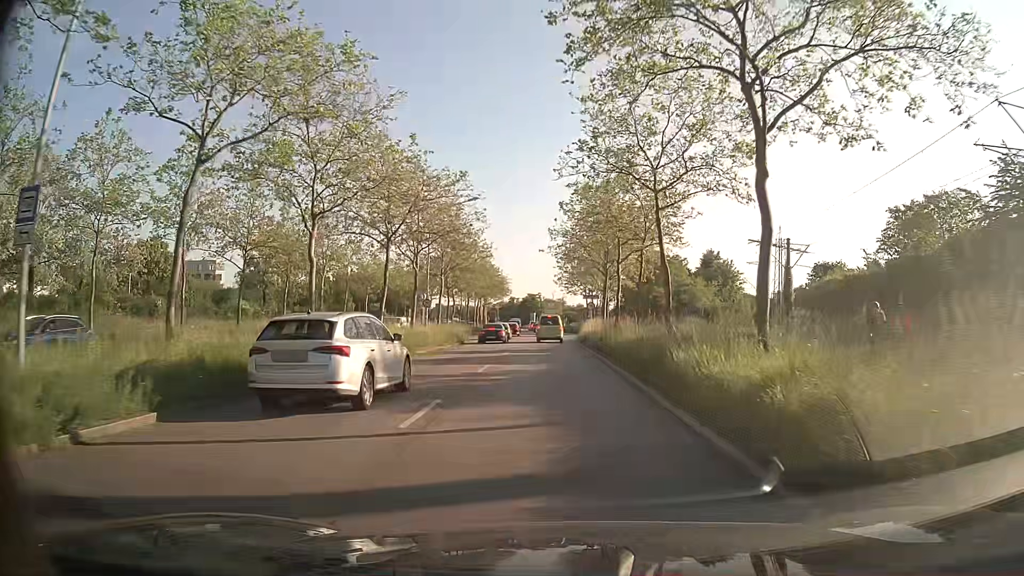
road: primary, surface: asphalt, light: Day
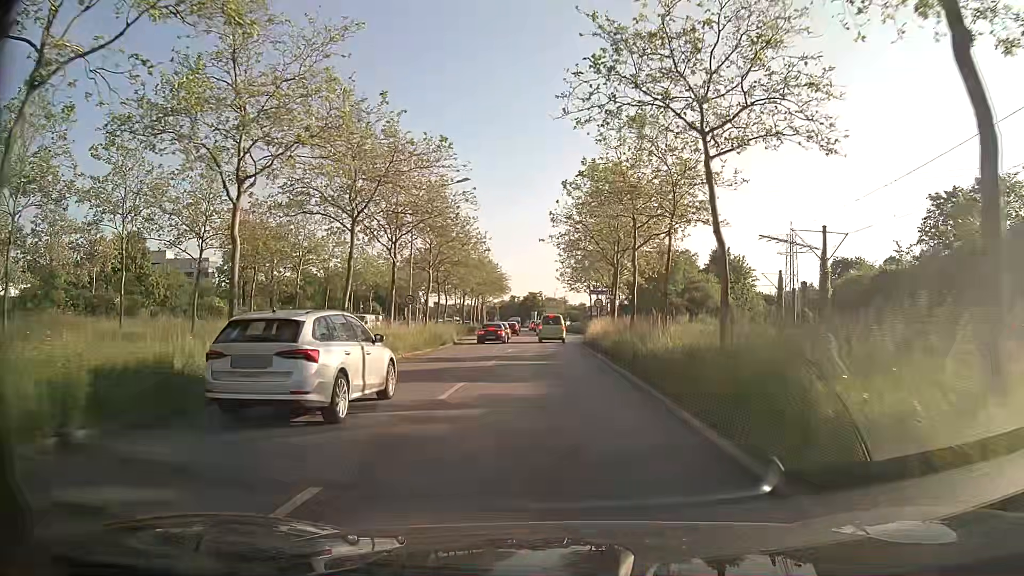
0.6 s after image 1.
(0.0, +6.1) m; 0°
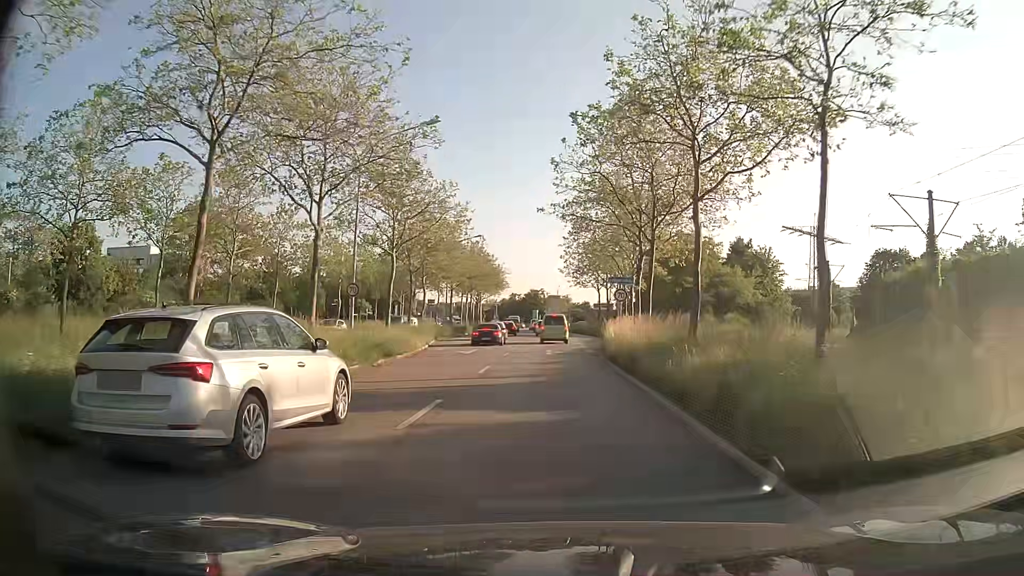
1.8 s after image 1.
(+0.1, +12.1) m; +1°
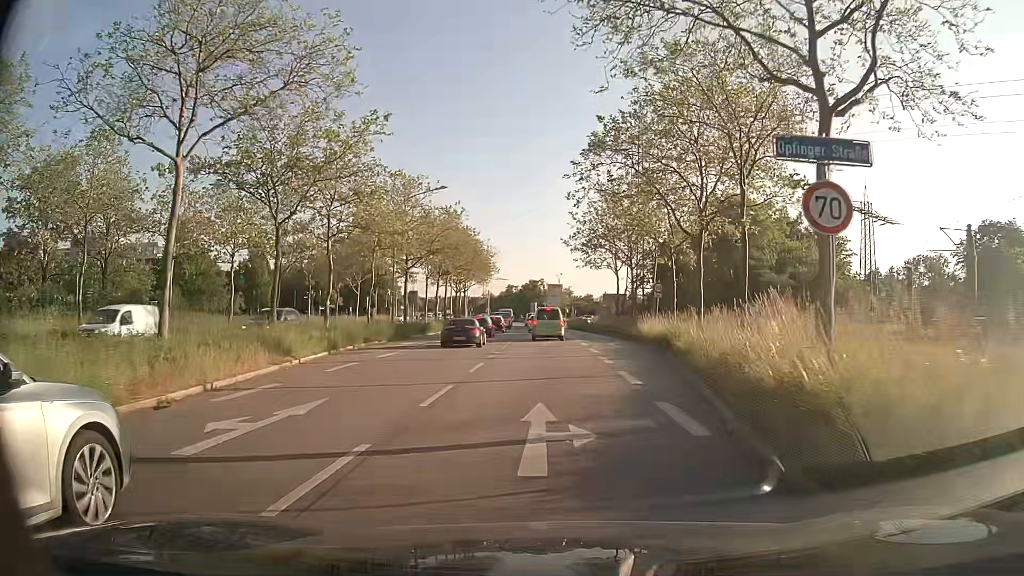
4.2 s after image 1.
(-0.1, +22.3) m; -1°
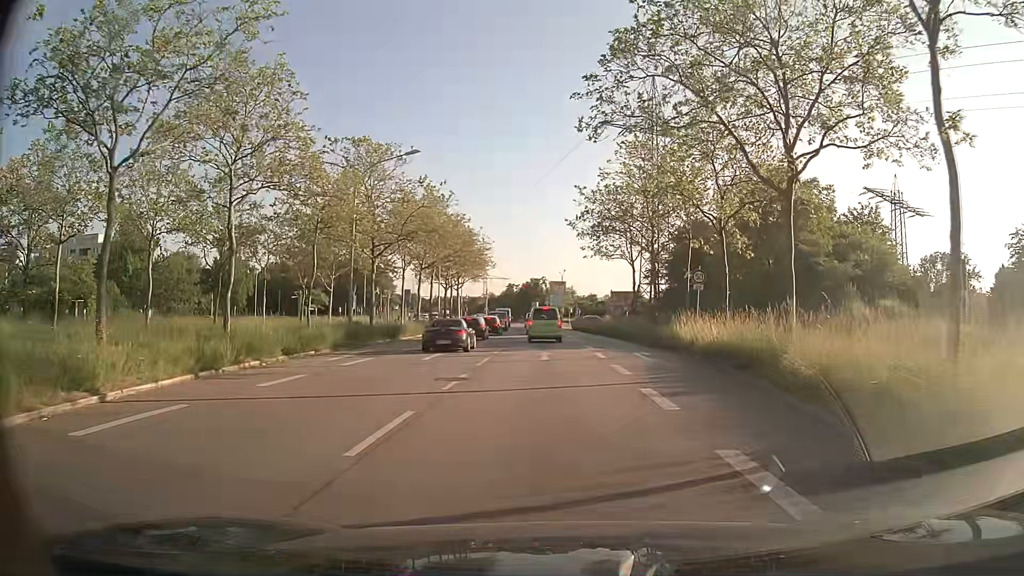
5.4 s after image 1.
(0.0, +9.9) m; 0°
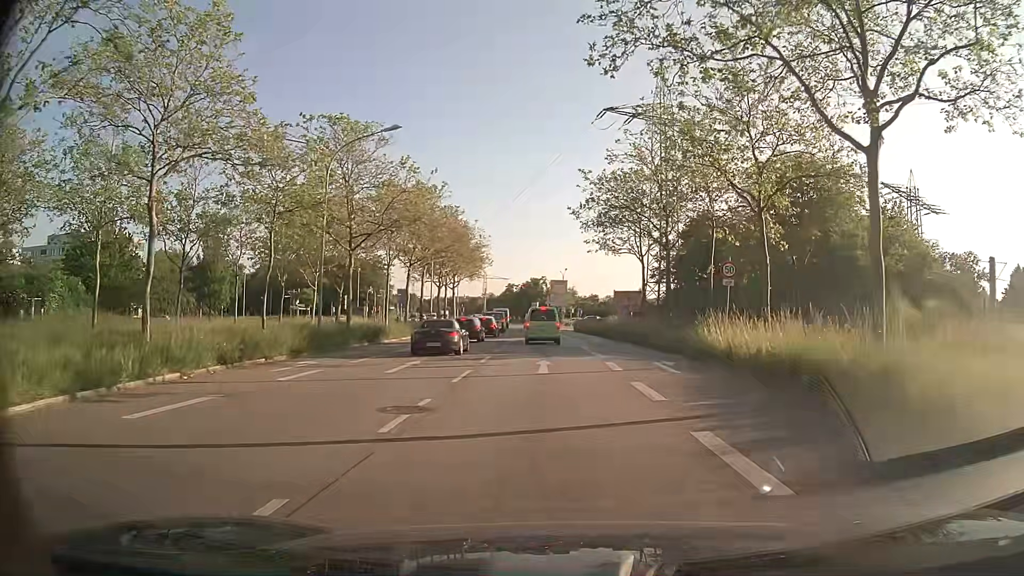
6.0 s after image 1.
(0.0, +4.7) m; 0°
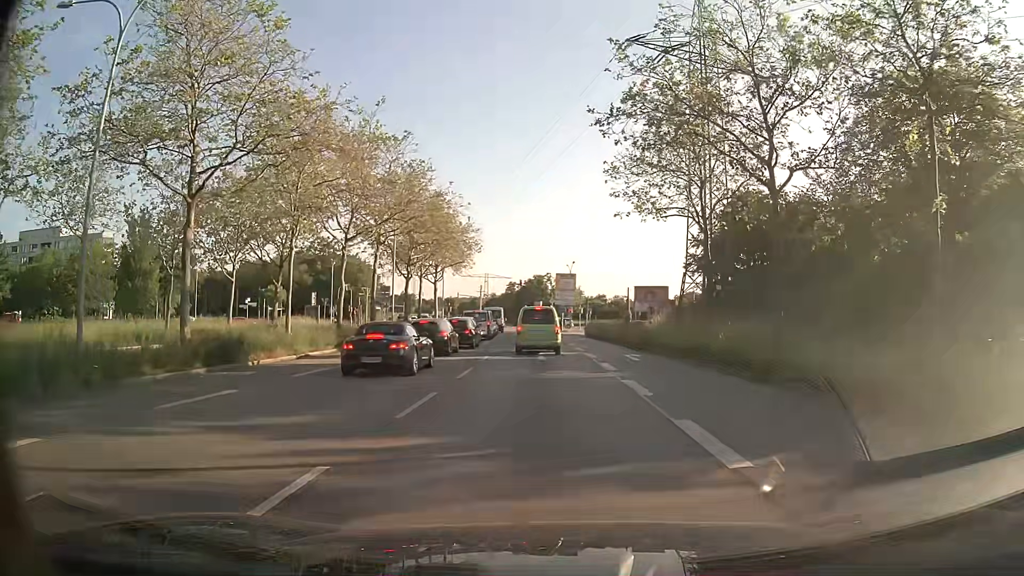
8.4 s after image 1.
(-0.2, +16.9) m; -1°
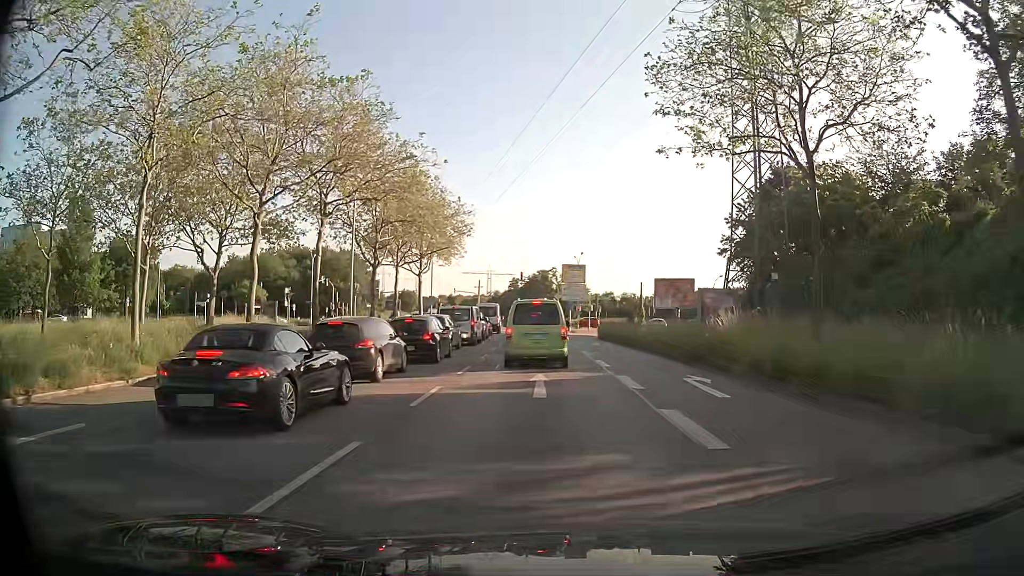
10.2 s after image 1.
(0.0, +10.9) m; 0°
(0, +10) (0, +20) (0, +30) (-1, +40) (-1, +50) (-2, +60) (-2, +70) (-3, +80) (-3, +90) (-4, +100) m
